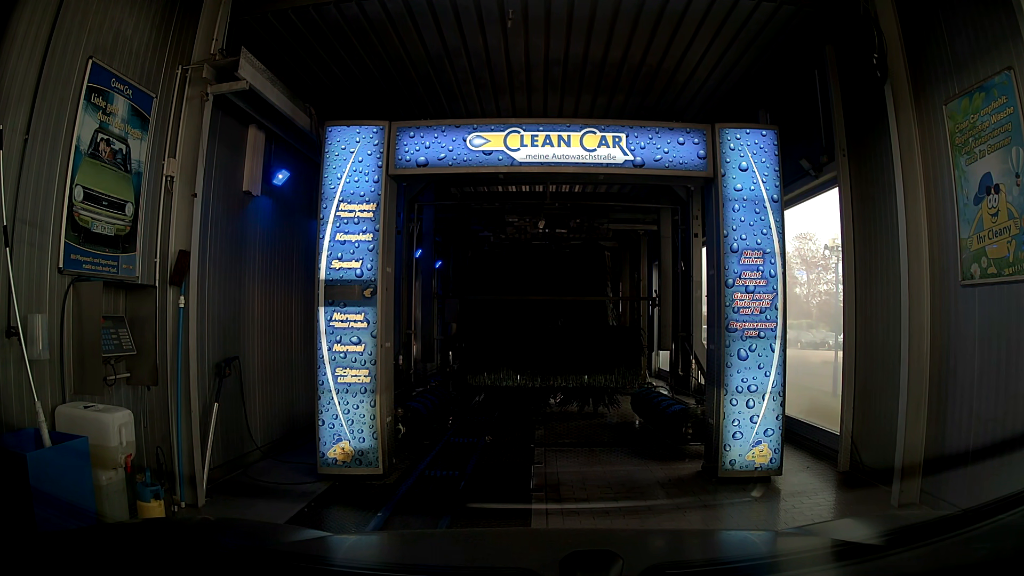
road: service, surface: asphalt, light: Day
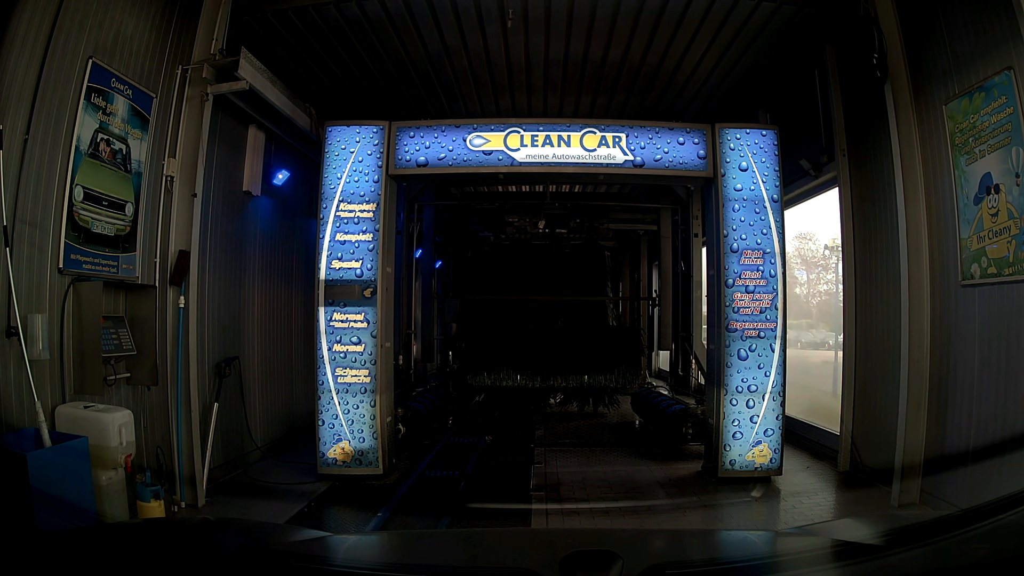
(0.0, 0.0) m; 0°
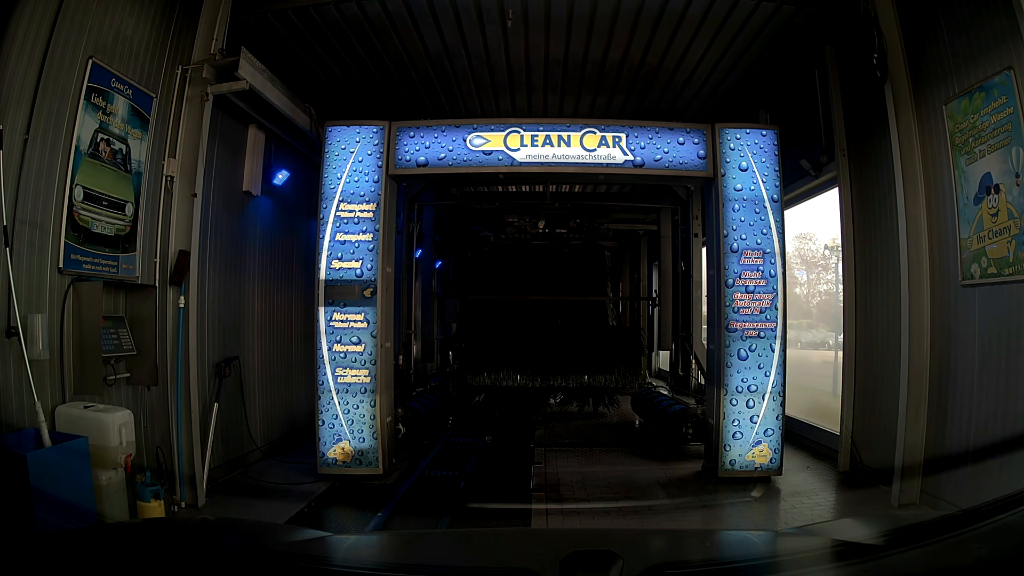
(0.0, 0.0) m; 0°
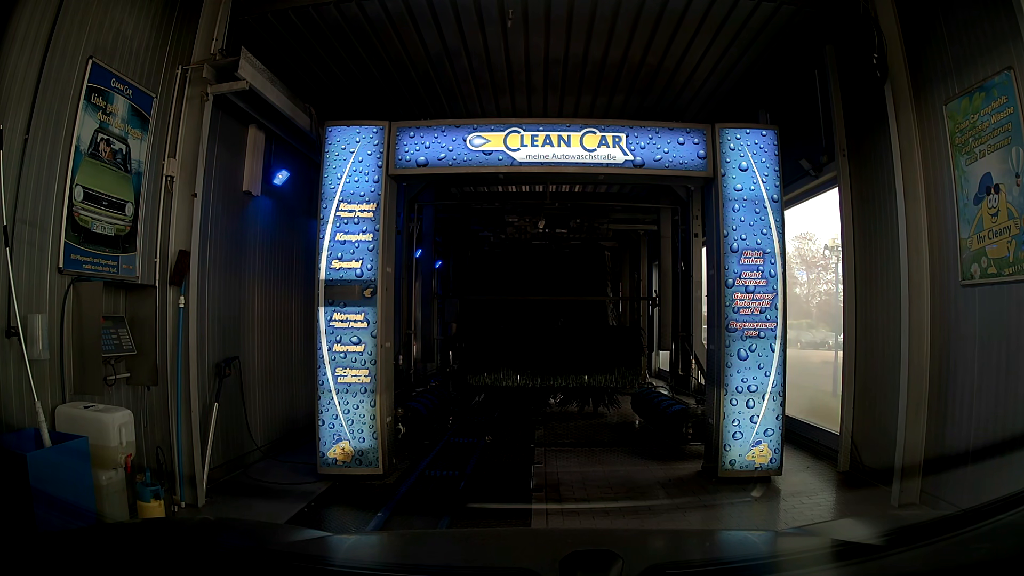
(0.0, 0.0) m; 0°
